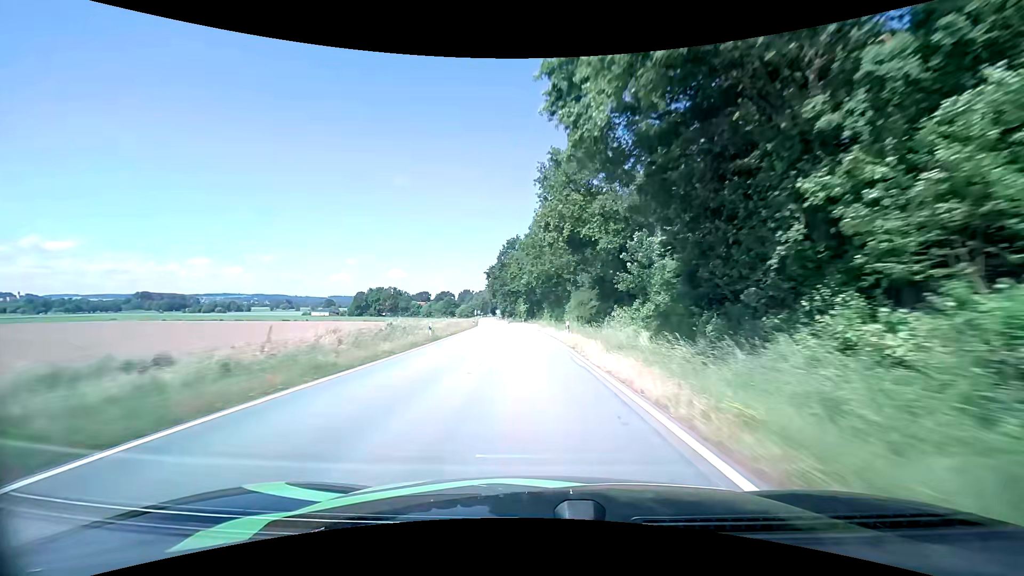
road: tertiary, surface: asphalt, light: Day
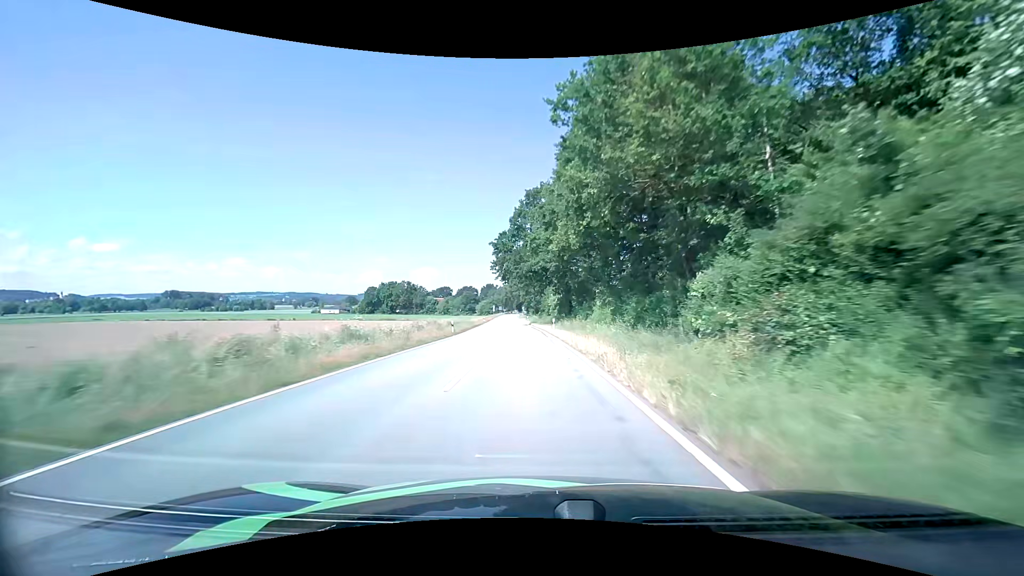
(-1.6, +40.1) m; -4°
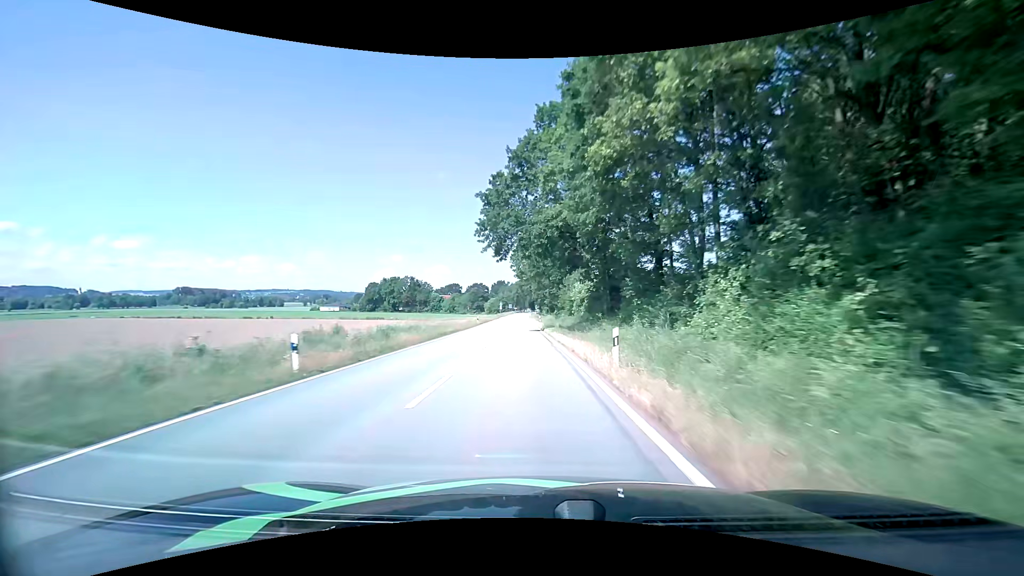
(-0.3, +26.4) m; -2°
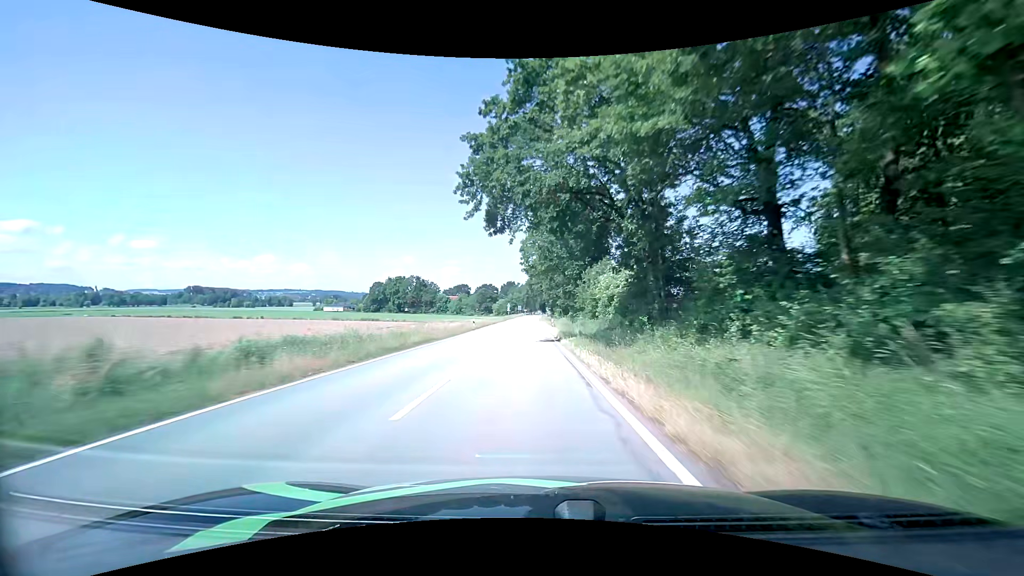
(-0.1, +13.1) m; -1°
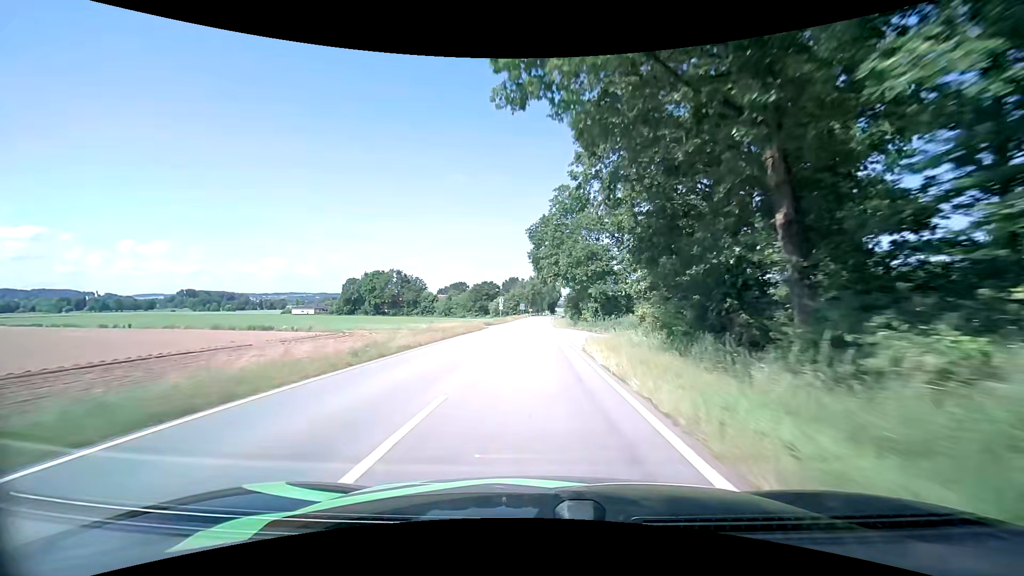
(-0.8, +52.5) m; -1°
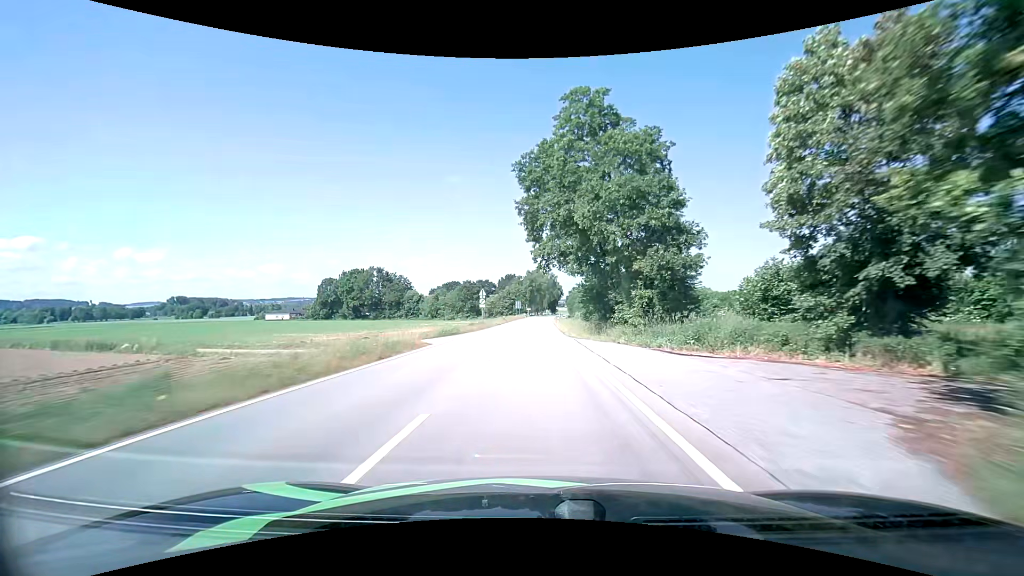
(0.0, +26.4) m; 0°
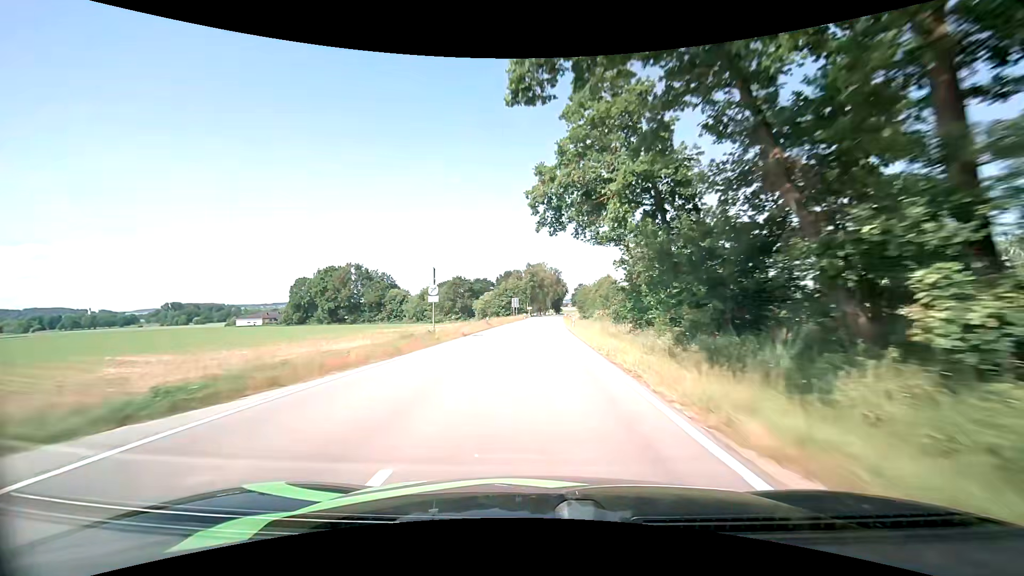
(-0.1, +26.9) m; 0°
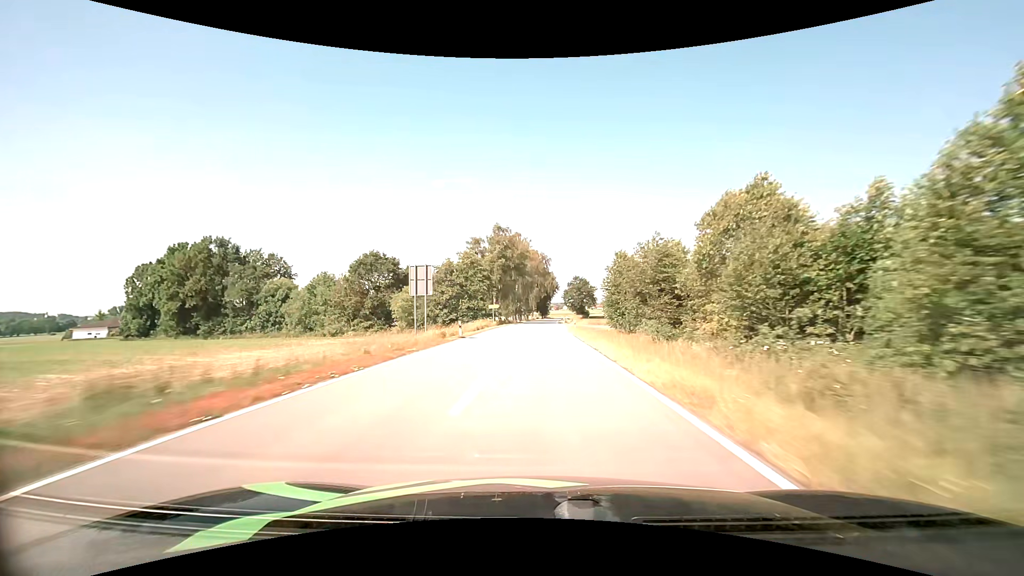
(+0.8, +68.3) m; +2°
(0, +10) (0, +20) (0, +30) (0, +40) (+1, +50) (+1, +60) (+1, +70) (+1, +80) (+2, +90) (+2, +100) m
